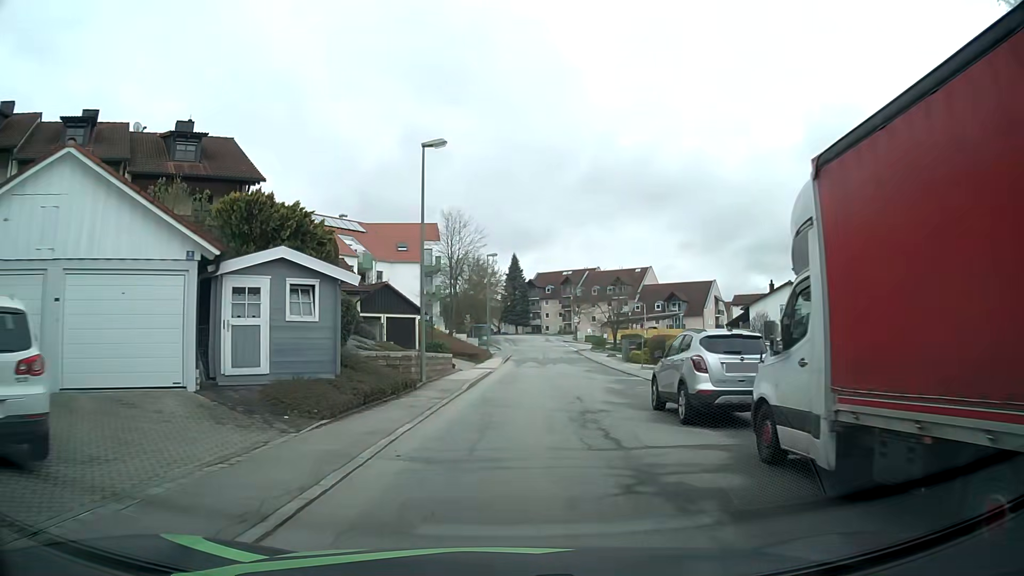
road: residential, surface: asphalt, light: Day
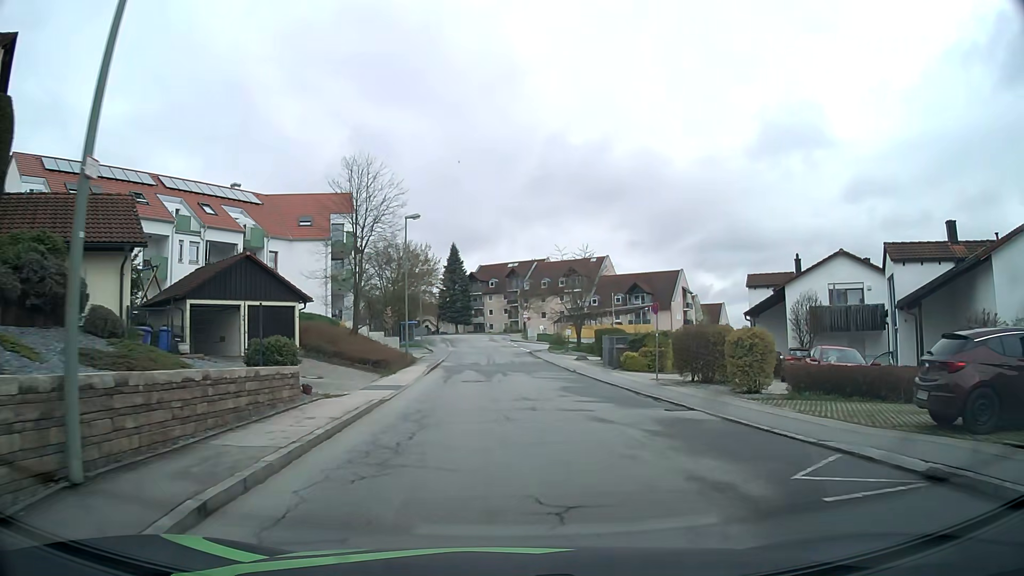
(+0.8, +15.8) m; +6°
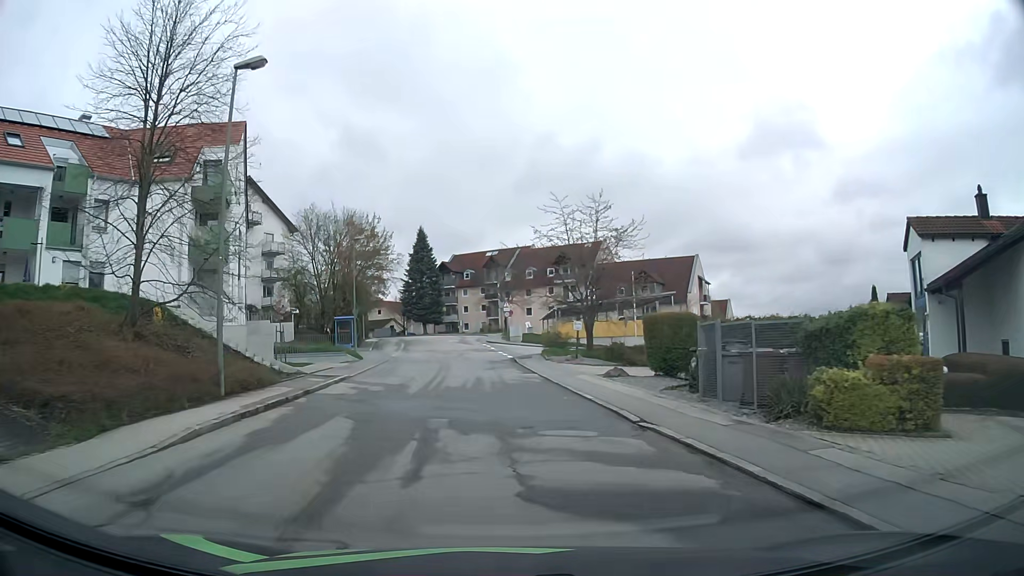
(+0.6, +20.9) m; +2°
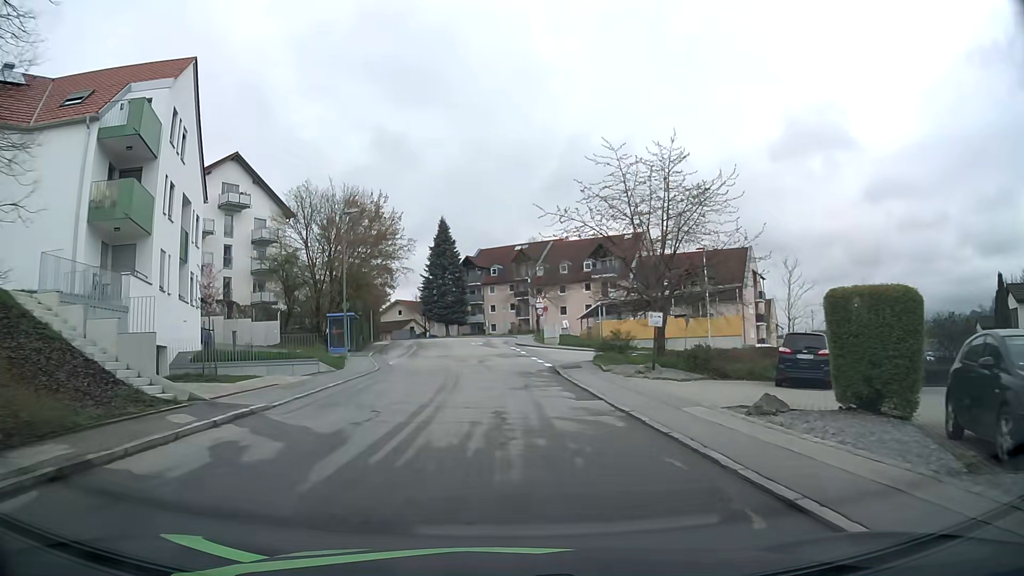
(-0.2, +10.7) m; -2°
